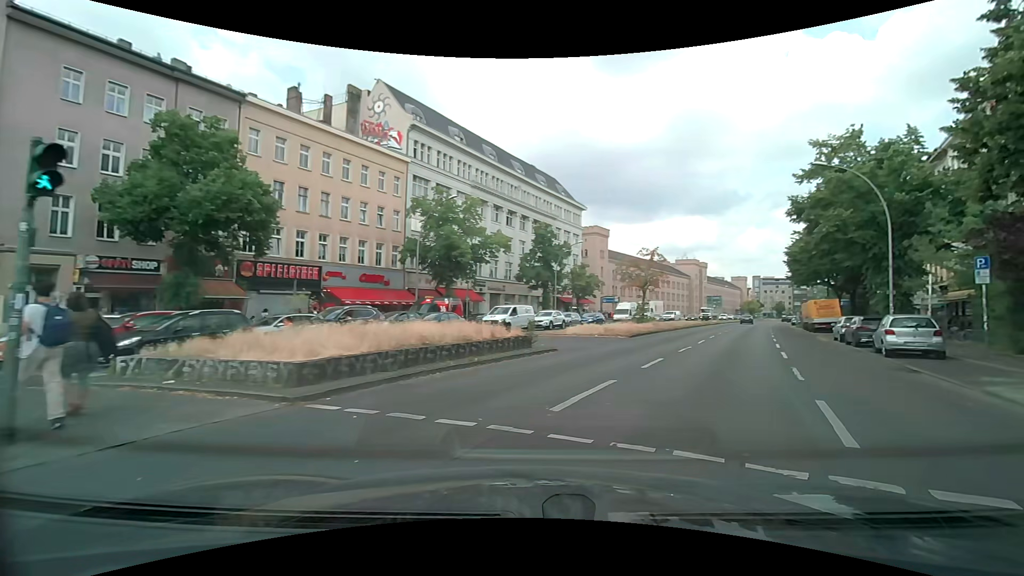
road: primary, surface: asphalt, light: Day
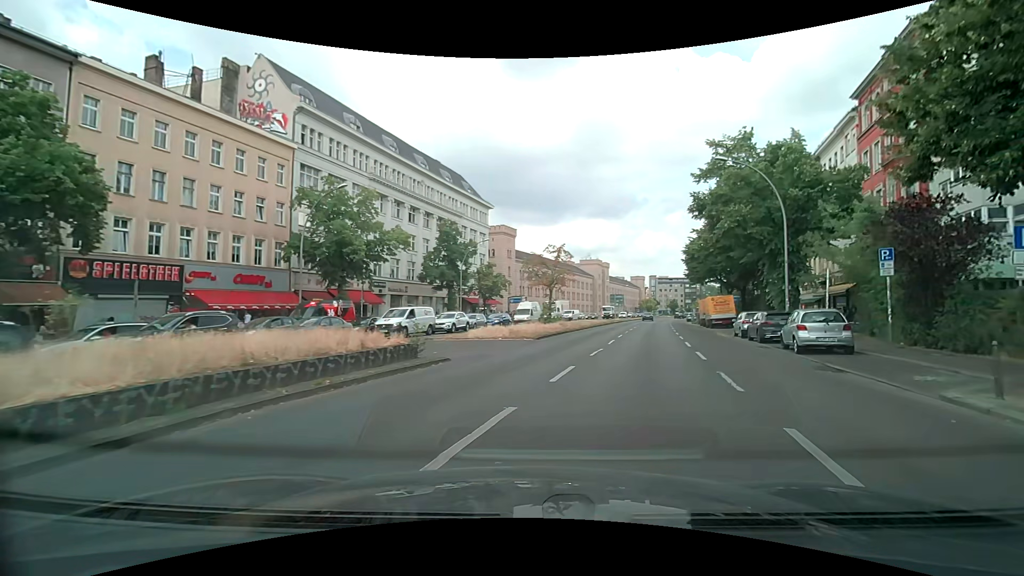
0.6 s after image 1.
(+0.3, +3.0) m; +10°
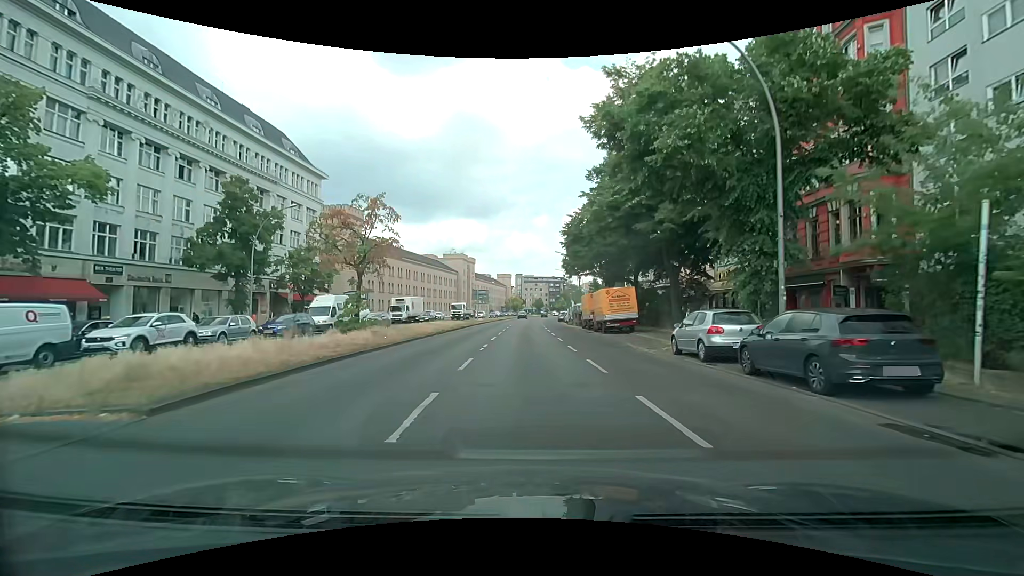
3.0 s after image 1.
(+3.5, +16.3) m; +16°
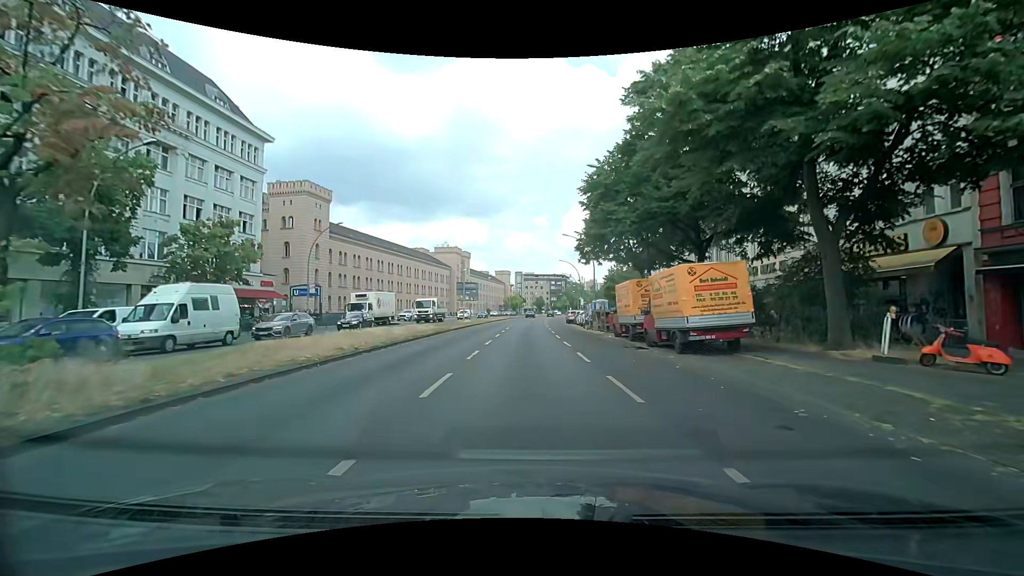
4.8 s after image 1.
(+0.3, +15.9) m; 0°
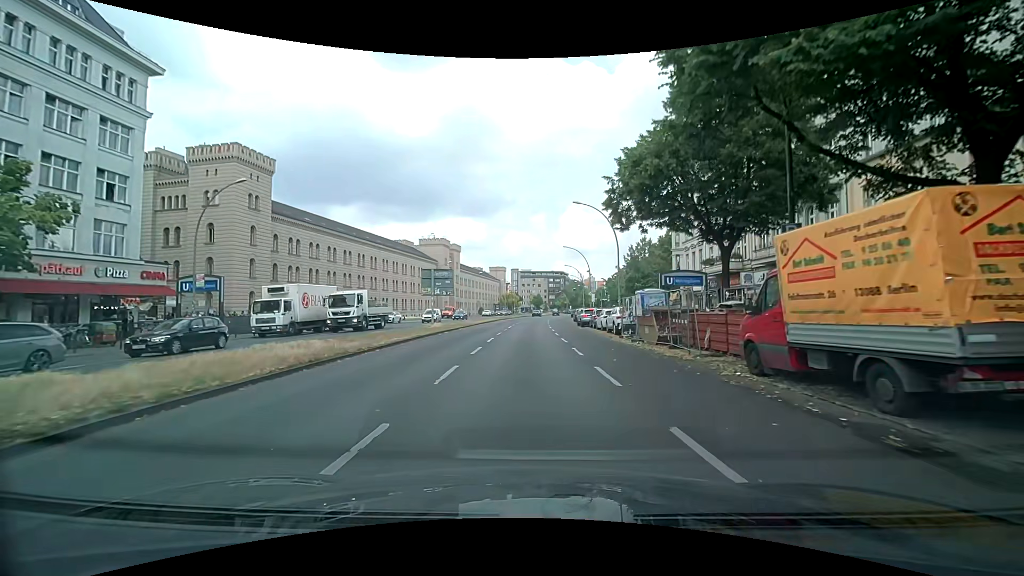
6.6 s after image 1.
(+0.3, +16.8) m; +1°
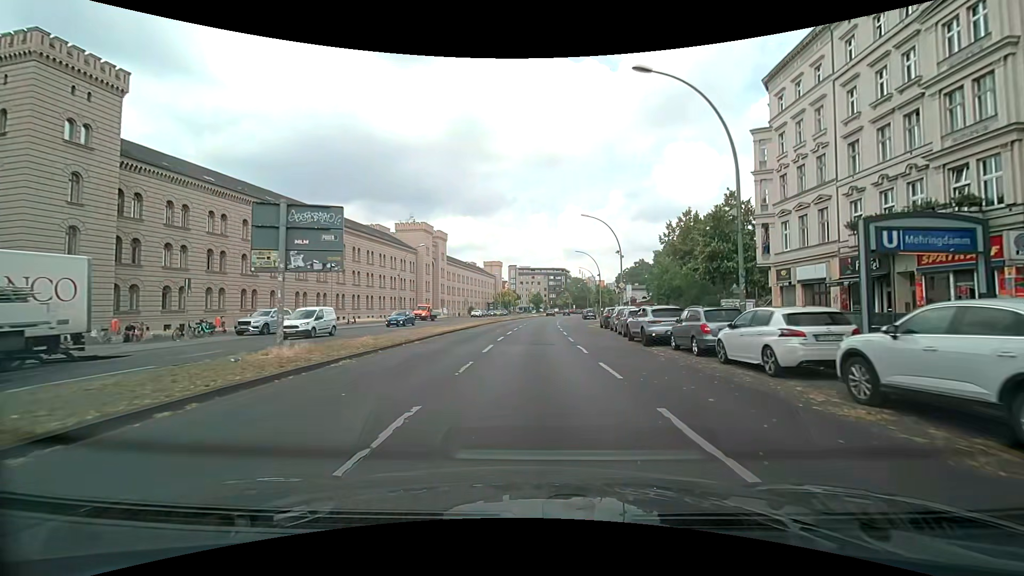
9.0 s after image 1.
(+0.1, +23.1) m; 0°
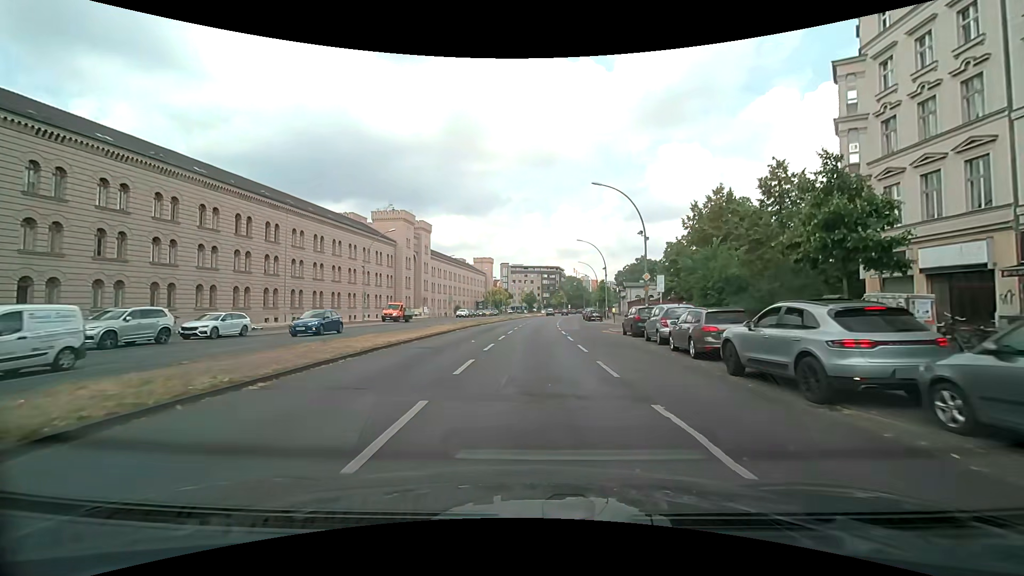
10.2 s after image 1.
(+0.1, +11.8) m; +1°
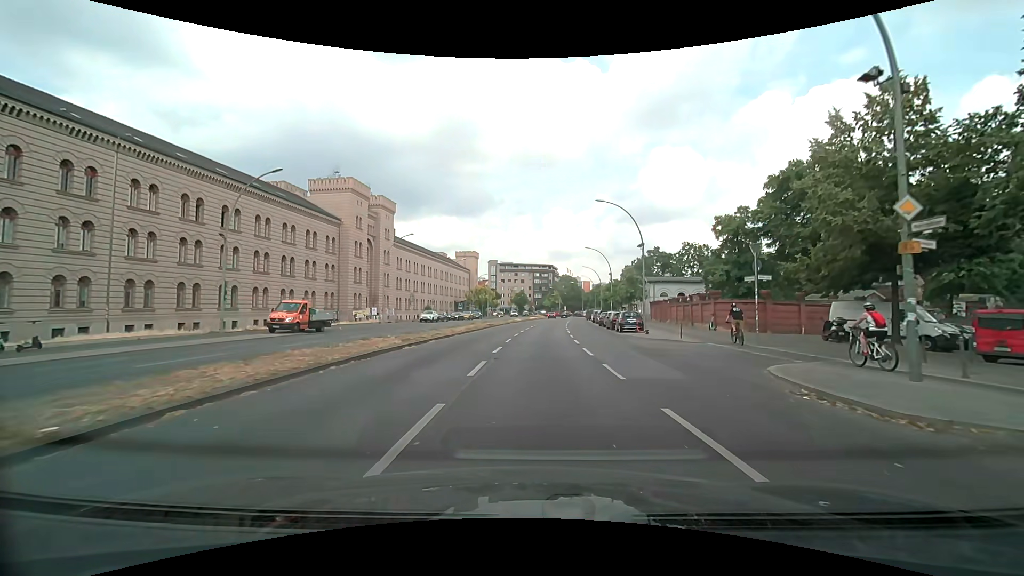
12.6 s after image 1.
(+0.1, +24.2) m; +1°
(0, +10) (+1, +20) (+1, +30) (+2, +40) (+3, +50) (+4, +60) (+5, +70) (+6, +80) (+7, +90) (+8, +100) m
